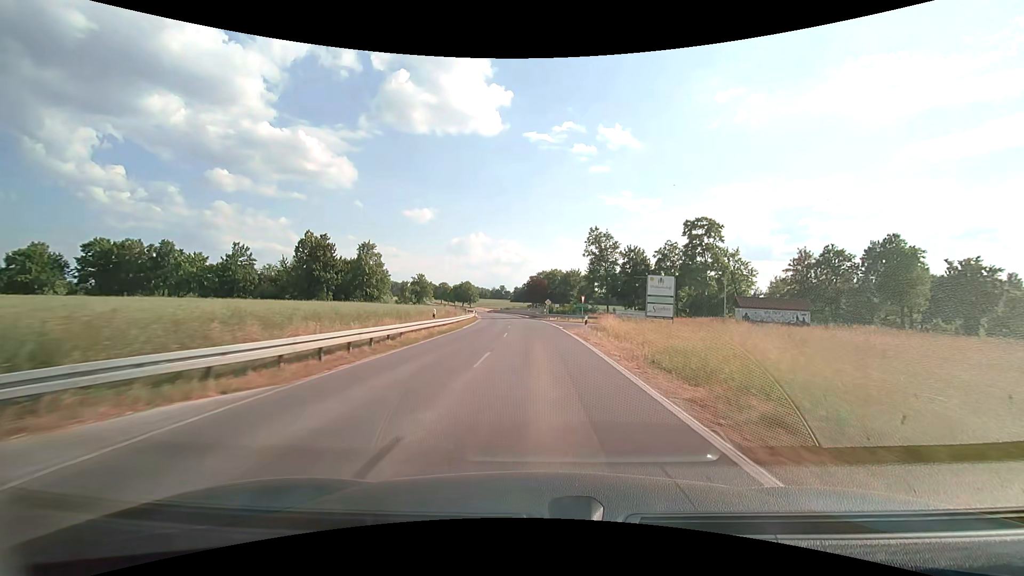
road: secondary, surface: asphalt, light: Day
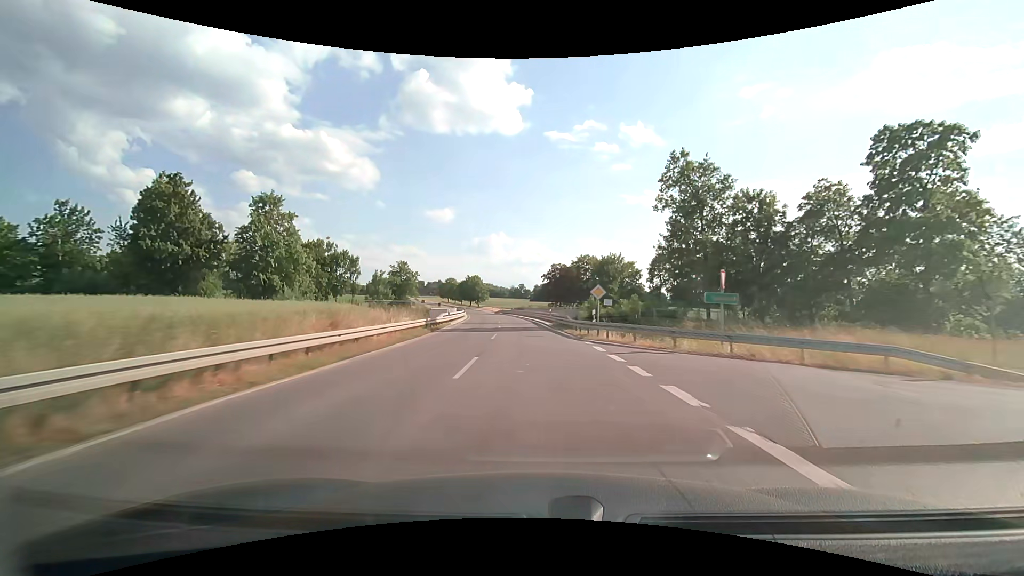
(-0.5, +37.6) m; -2°
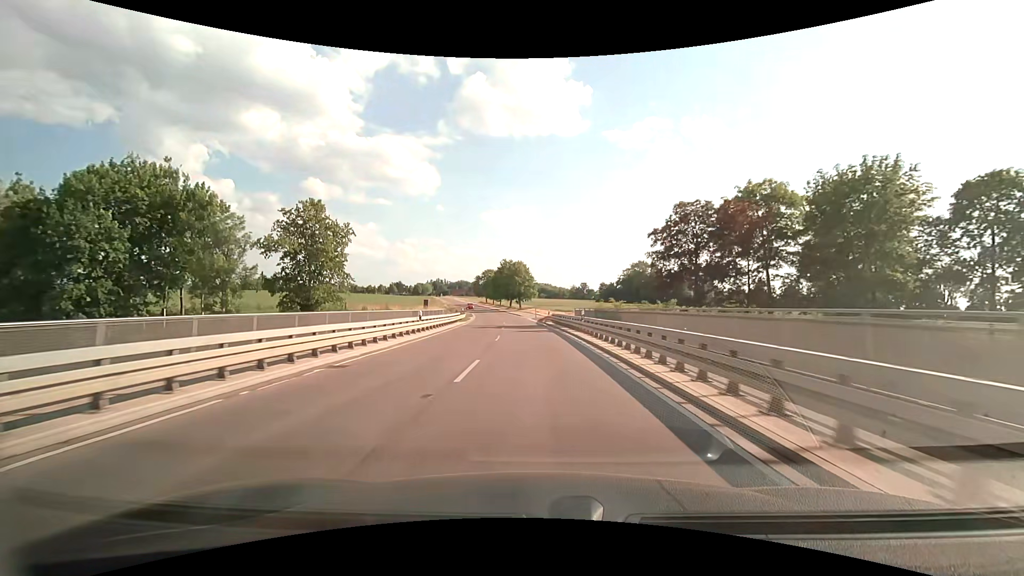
(-3.3, +61.0) m; -7°
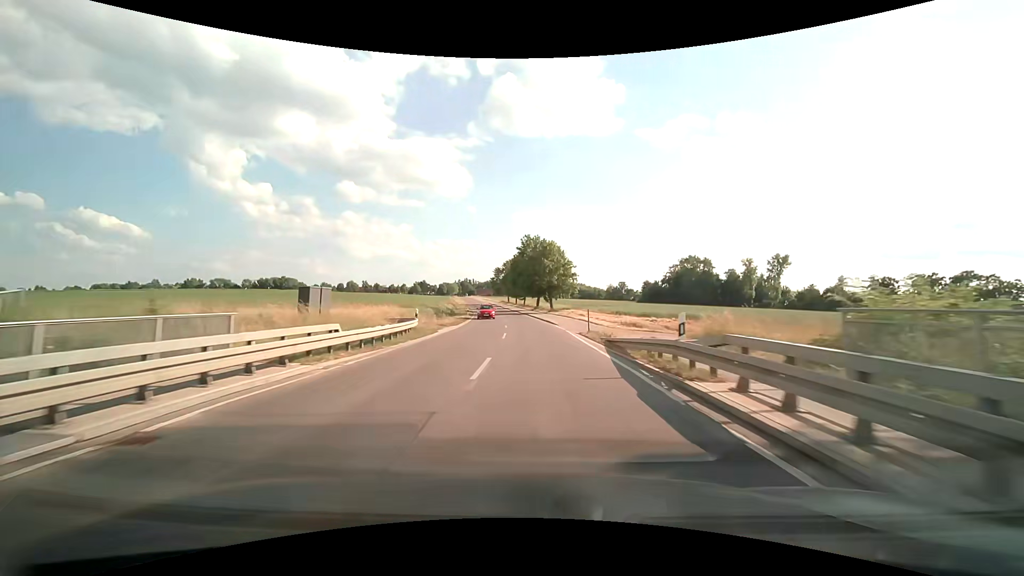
(-1.1, +35.9) m; -4°
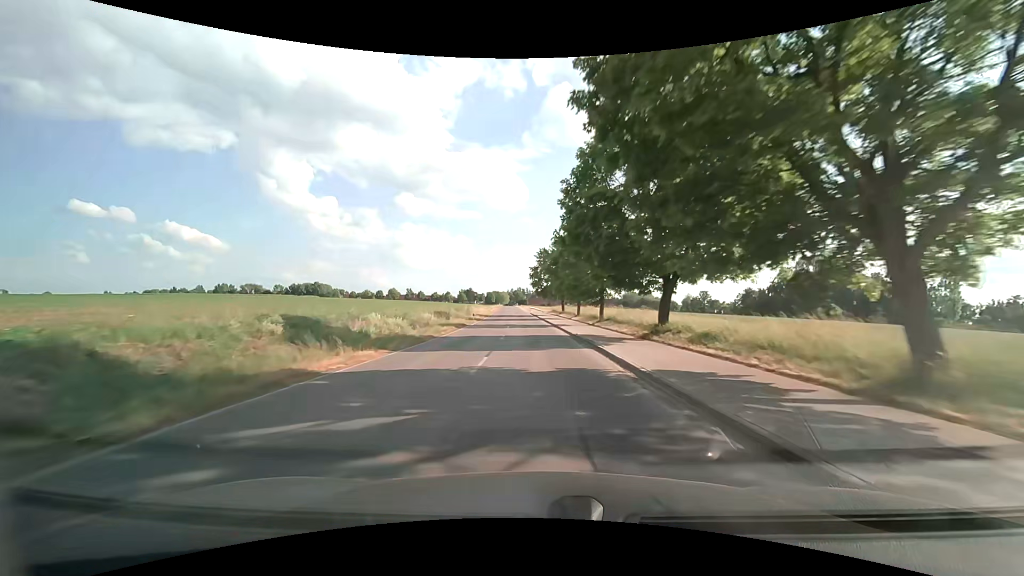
(-2.8, +58.5) m; -6°
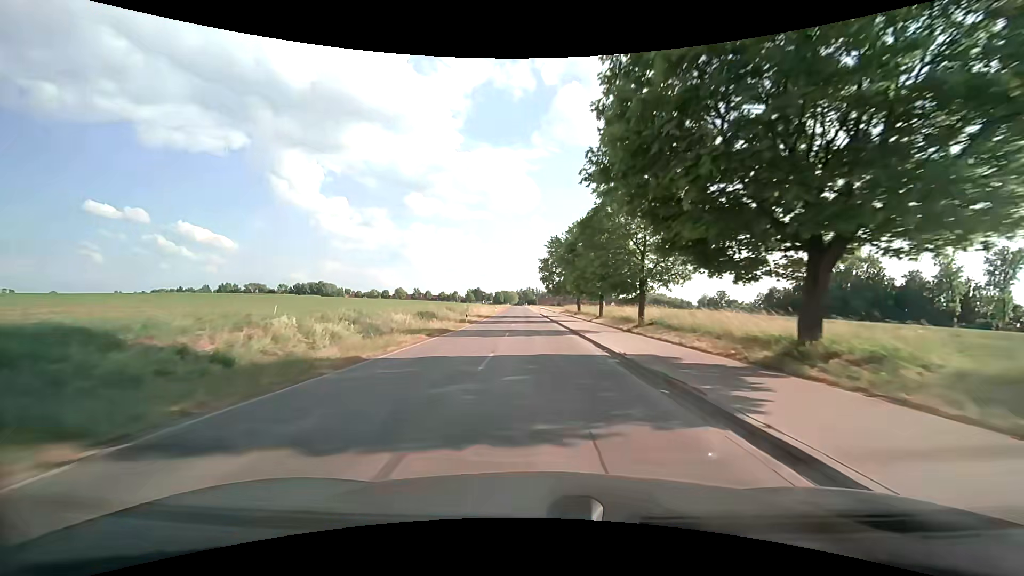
(-0.1, +11.6) m; -1°
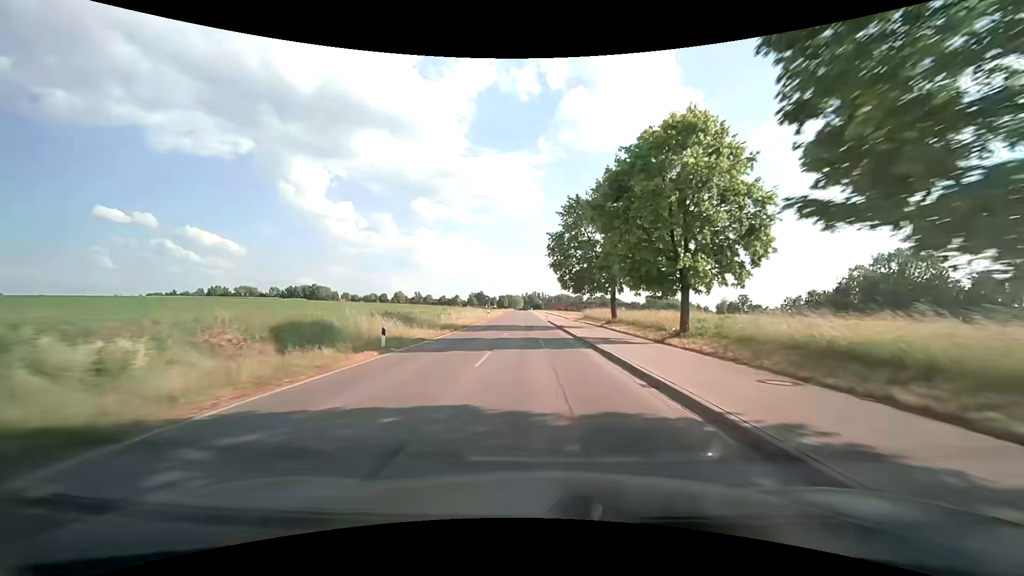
(-0.3, +23.1) m; -1°
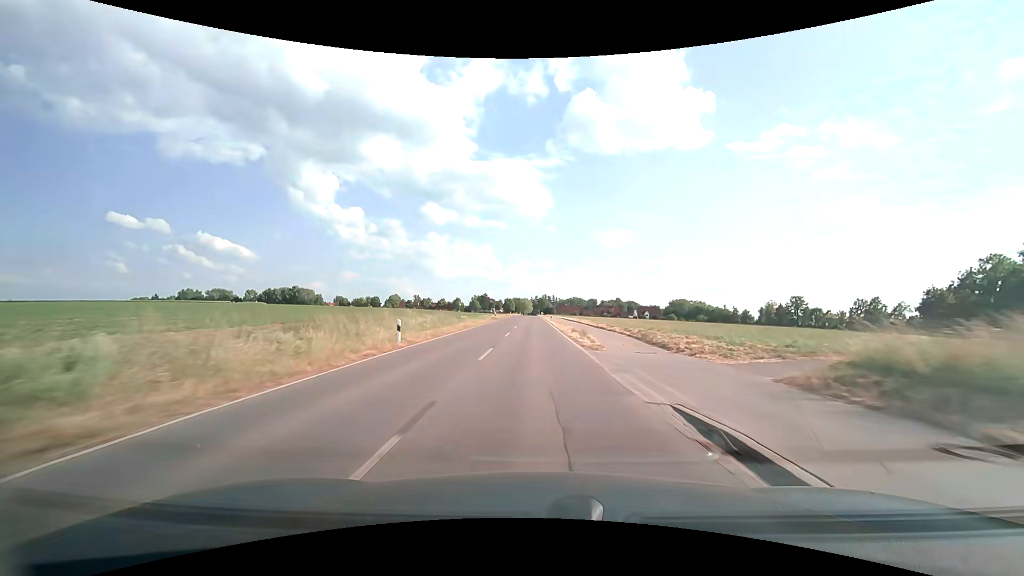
(-0.8, +46.9) m; -1°
(0, +10) (0, +20) (0, +30) (0, +40) (0, +50) (0, +60) (0, +70) (0, +80) (0, +90) (-1, +100) m
